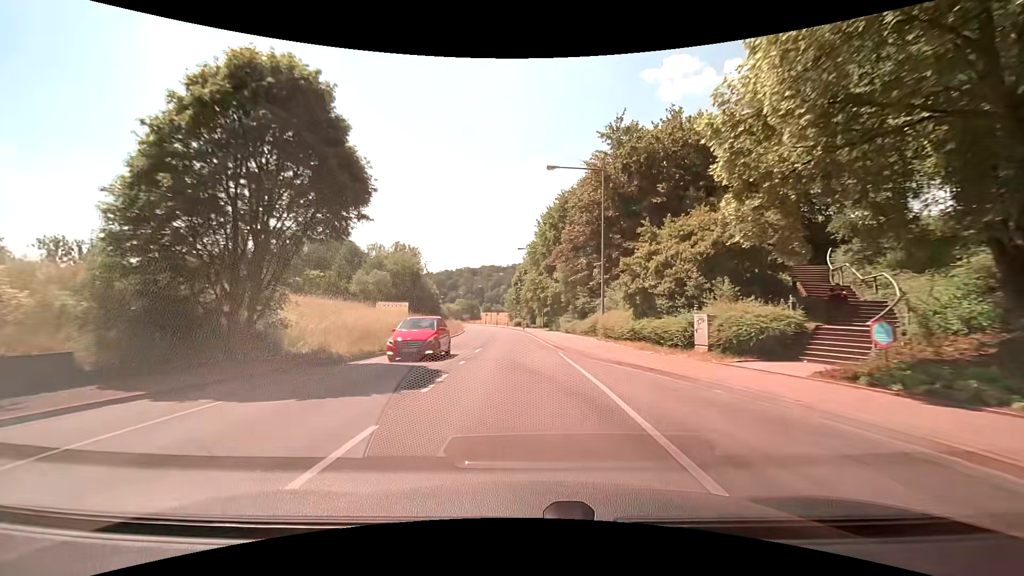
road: tertiary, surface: asphalt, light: Day
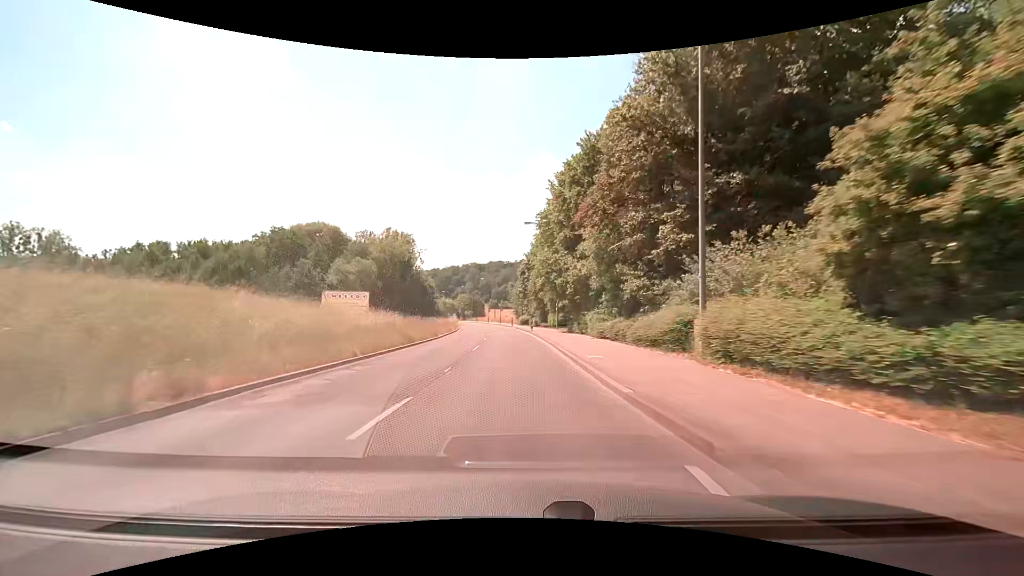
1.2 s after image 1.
(-0.1, +16.0) m; 0°
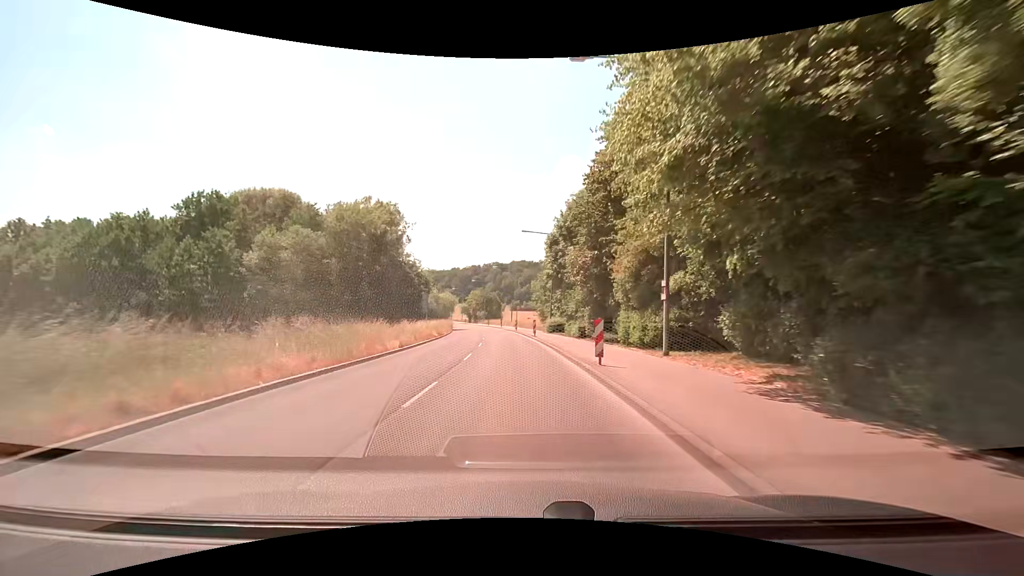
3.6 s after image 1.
(-1.2, +32.0) m; -3°
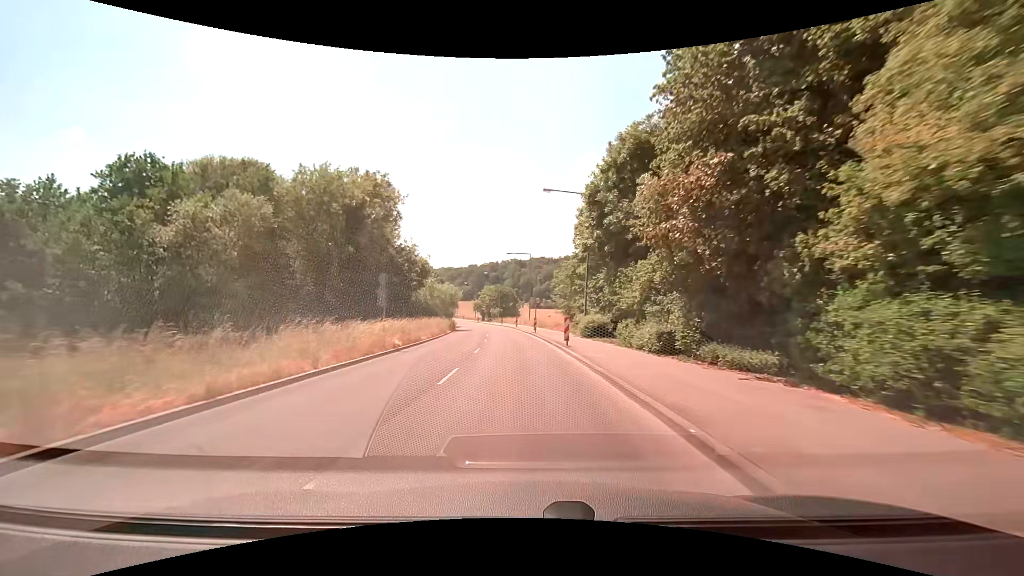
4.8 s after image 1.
(-0.3, +16.1) m; -3°
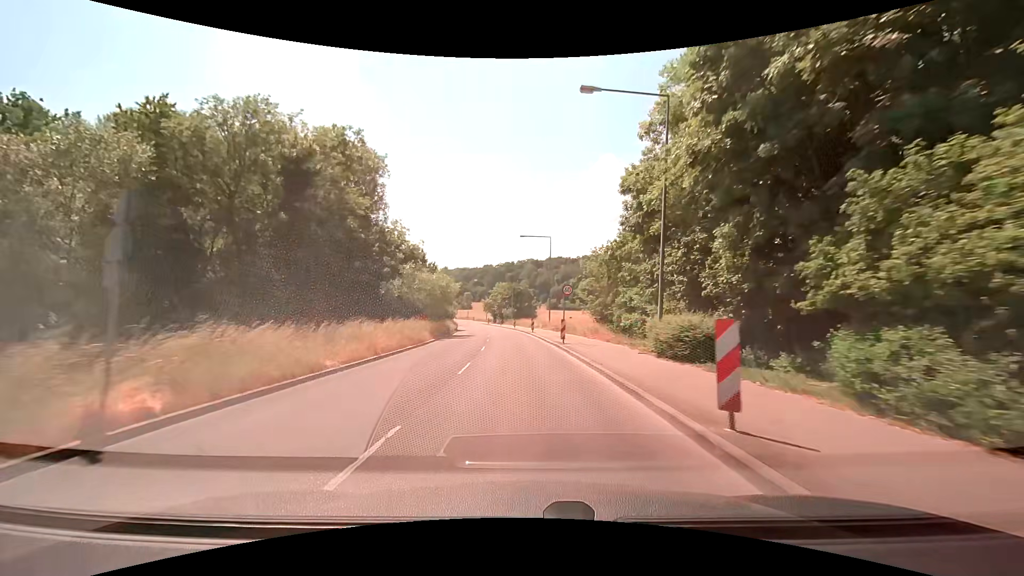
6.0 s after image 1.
(-0.2, +16.2) m; -2°
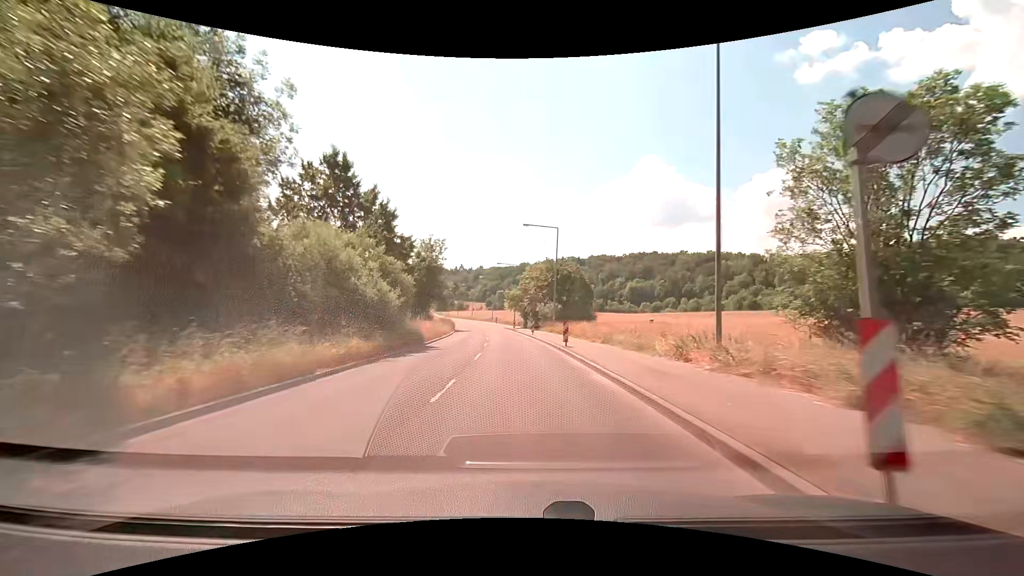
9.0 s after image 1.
(-1.4, +41.6) m; -4°
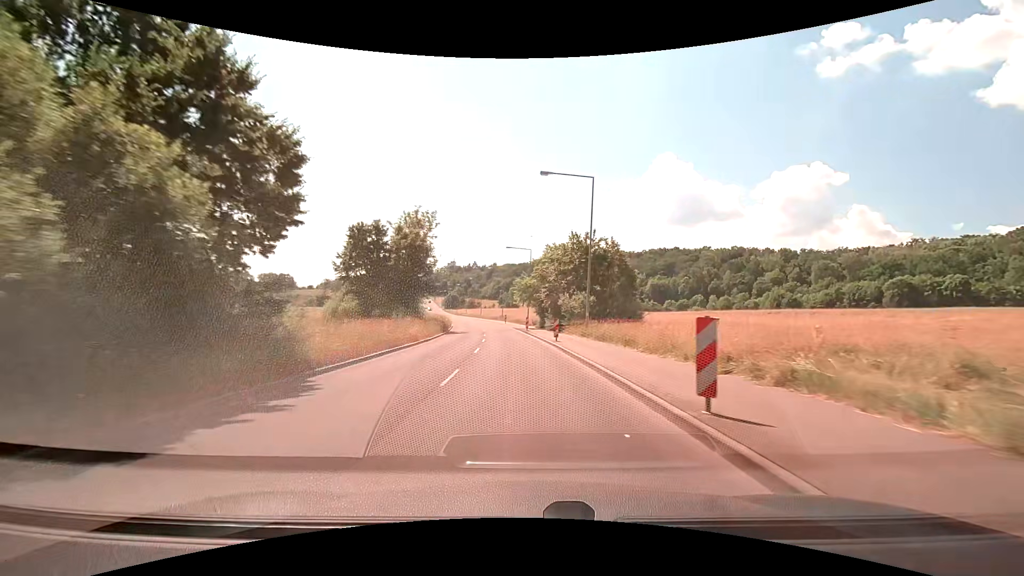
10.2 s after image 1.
(-0.2, +17.1) m; -1°
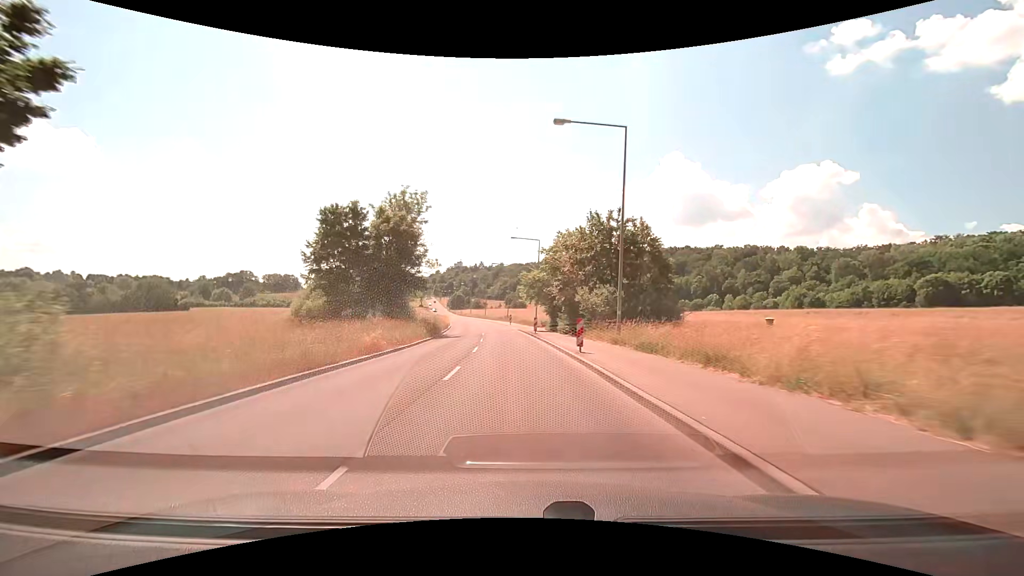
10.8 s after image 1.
(-0.1, +8.6) m; -1°
(0, +10) (0, +20) (-1, +30) (-2, +40) (-3, +50) (-4, +60) (-5, +70) (-7, +80) (-8, +89) (-10, +99) m
